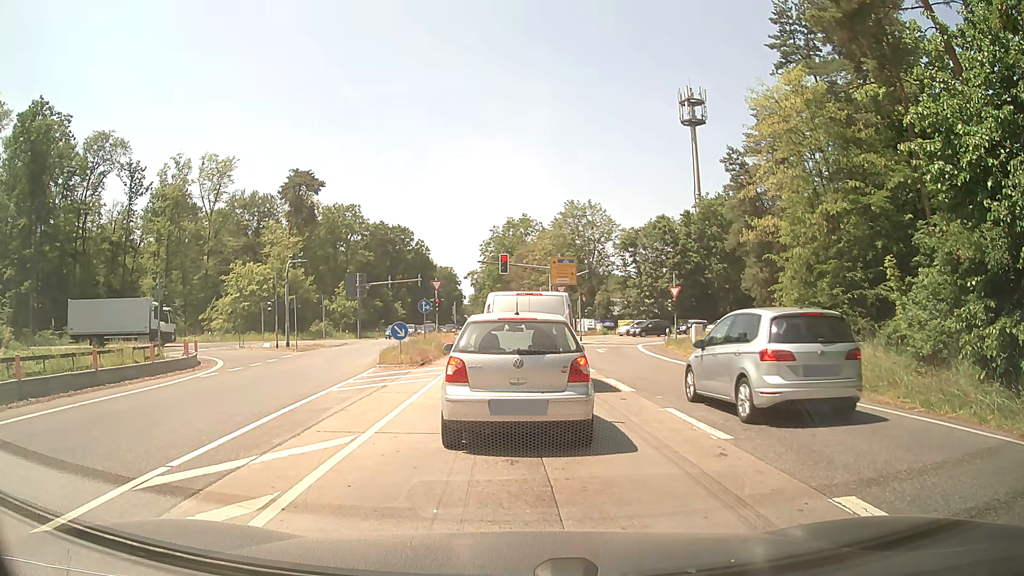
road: secondary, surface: asphalt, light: Day
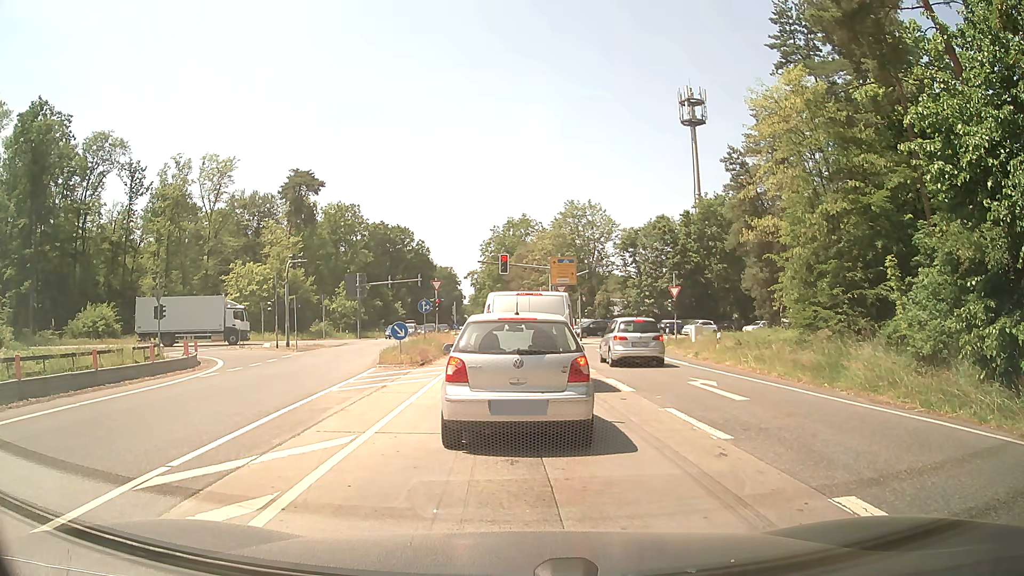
(0.0, 0.0) m; 0°
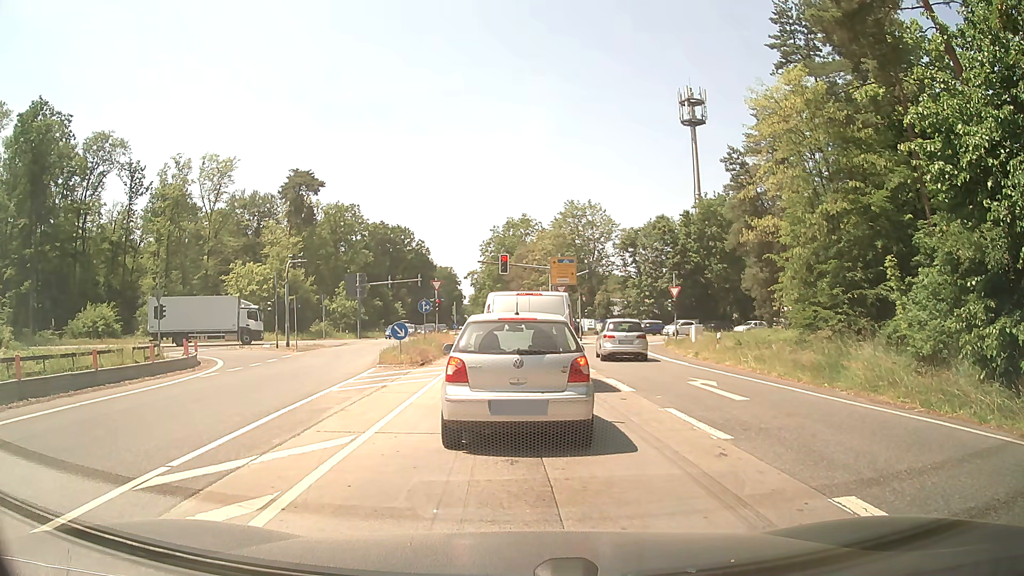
(0.0, 0.0) m; 0°
